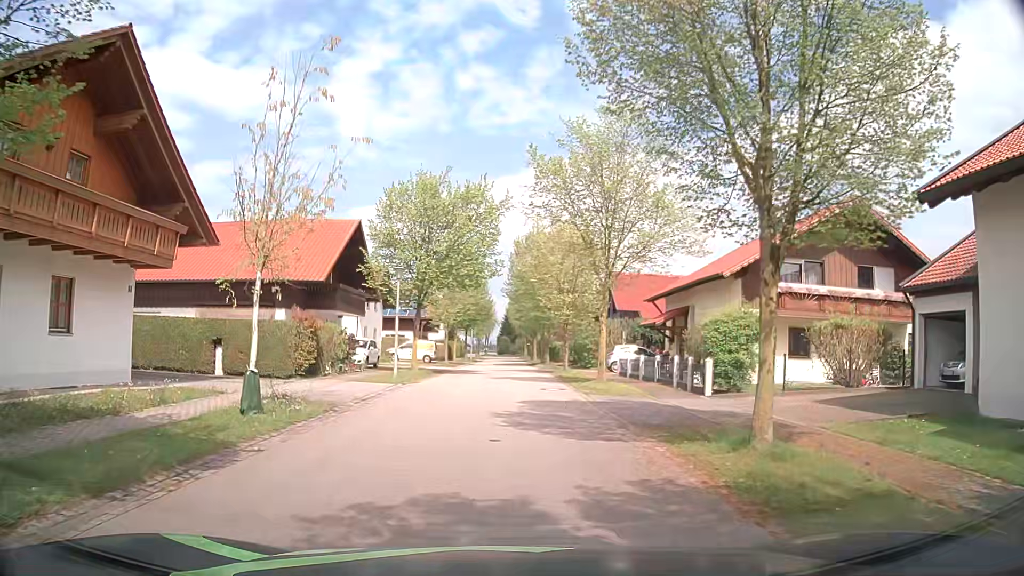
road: residential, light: Day
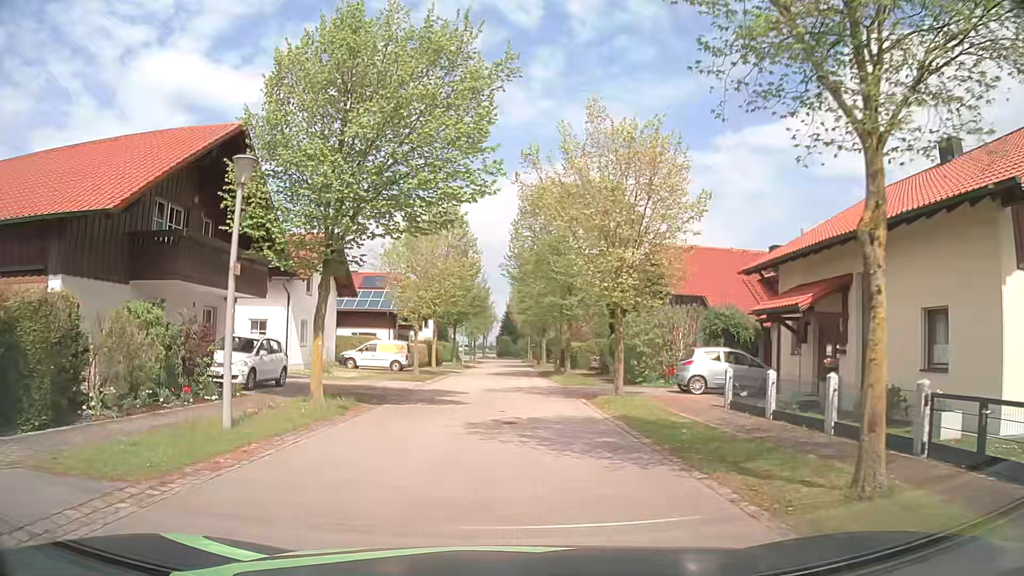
(+0.1, +16.0) m; 0°
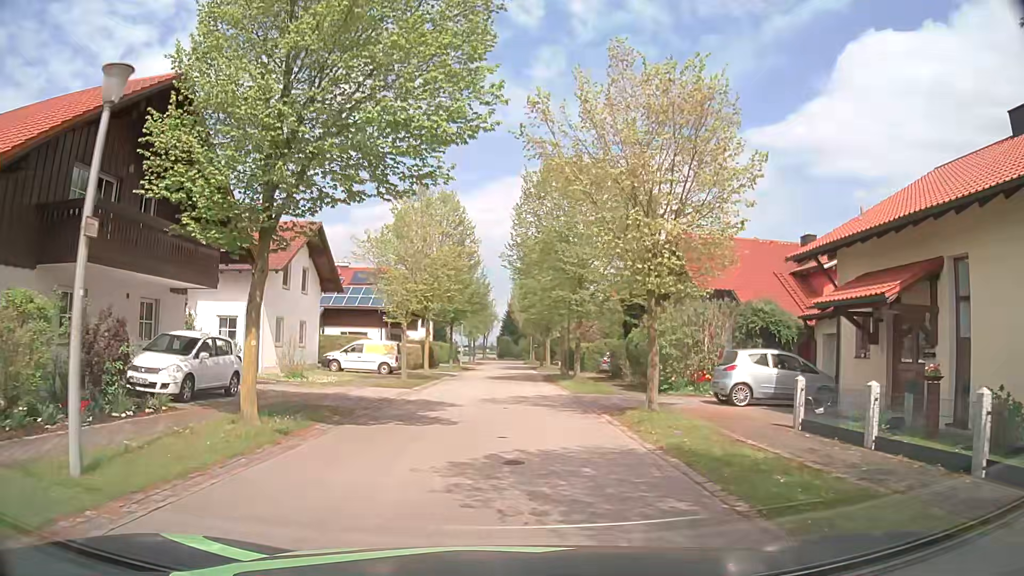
(0.0, +4.1) m; +1°
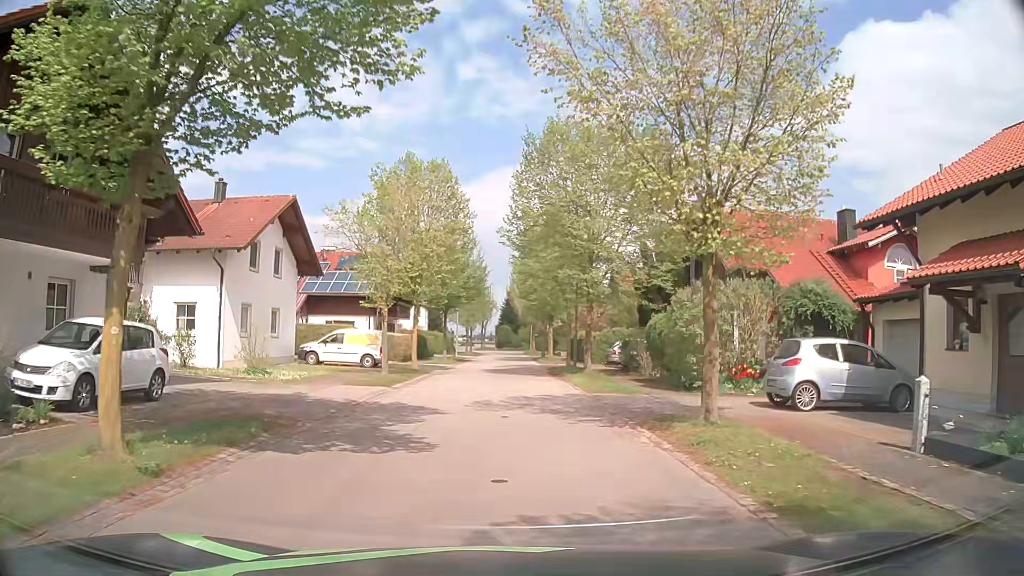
(0.0, +4.1) m; -1°
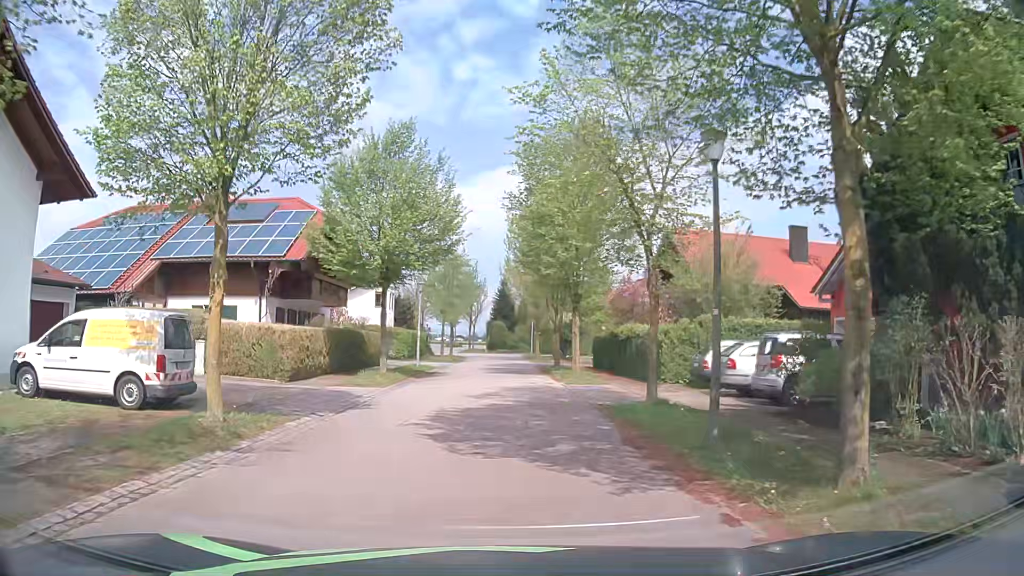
(+0.4, +20.5) m; +1°
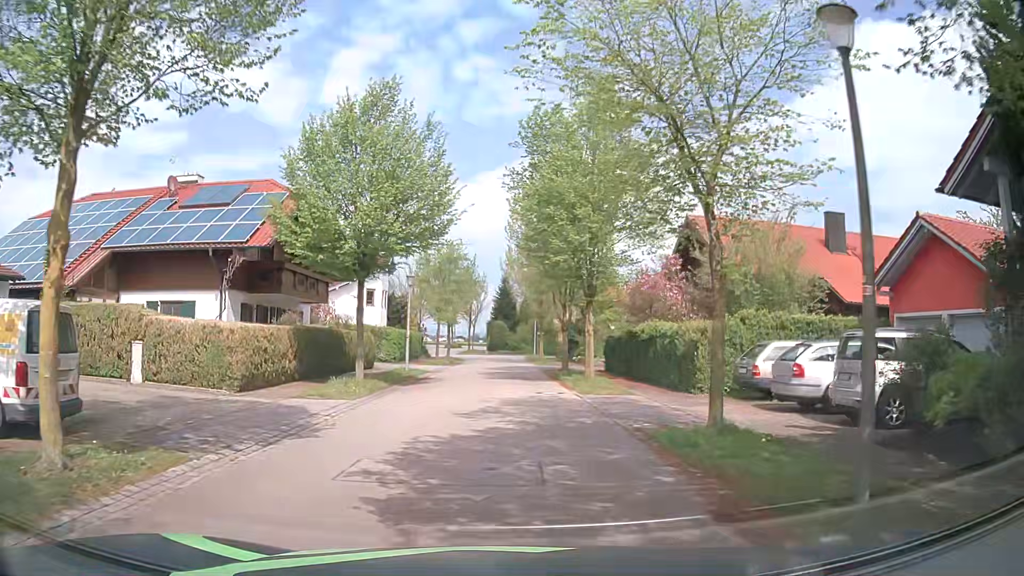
(0.0, +4.1) m; 0°
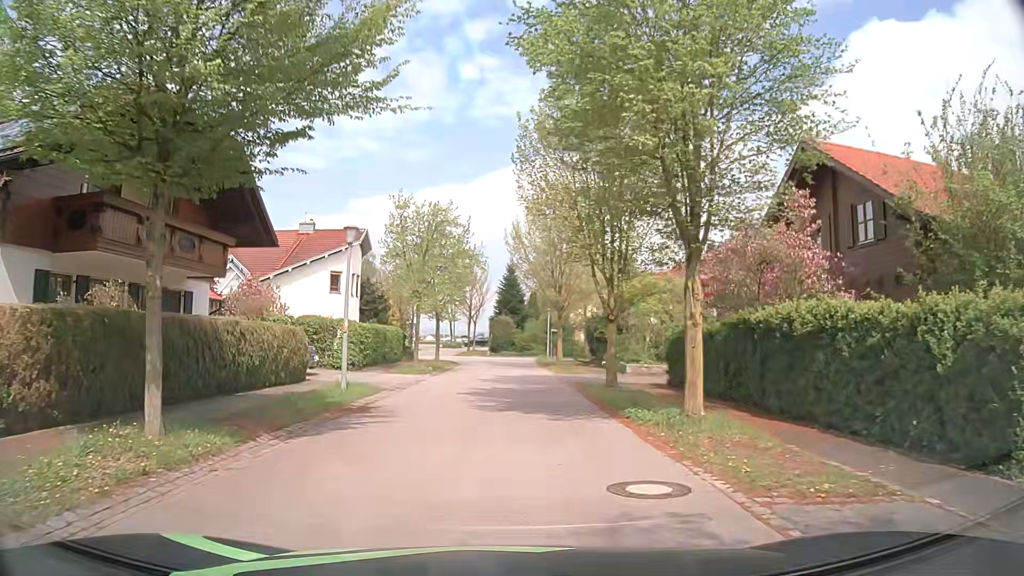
(-0.1, +12.4) m; -1°
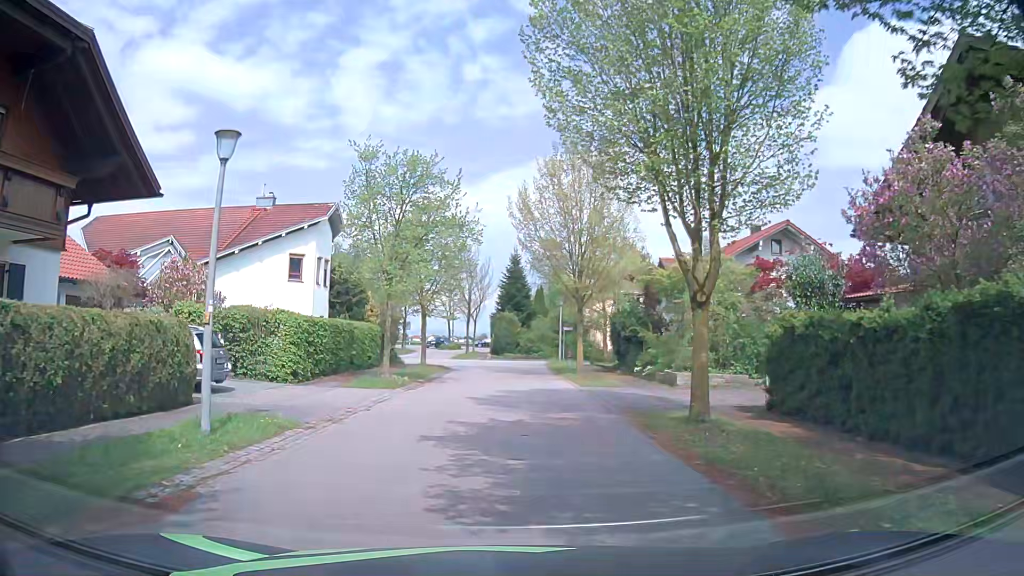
(0.0, +8.4) m; 0°
